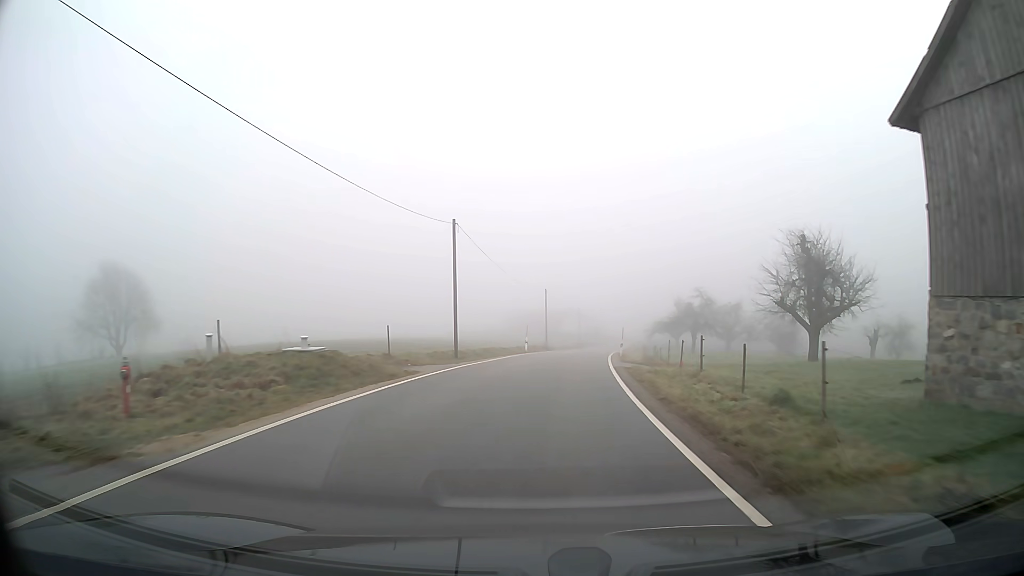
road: tertiary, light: Day
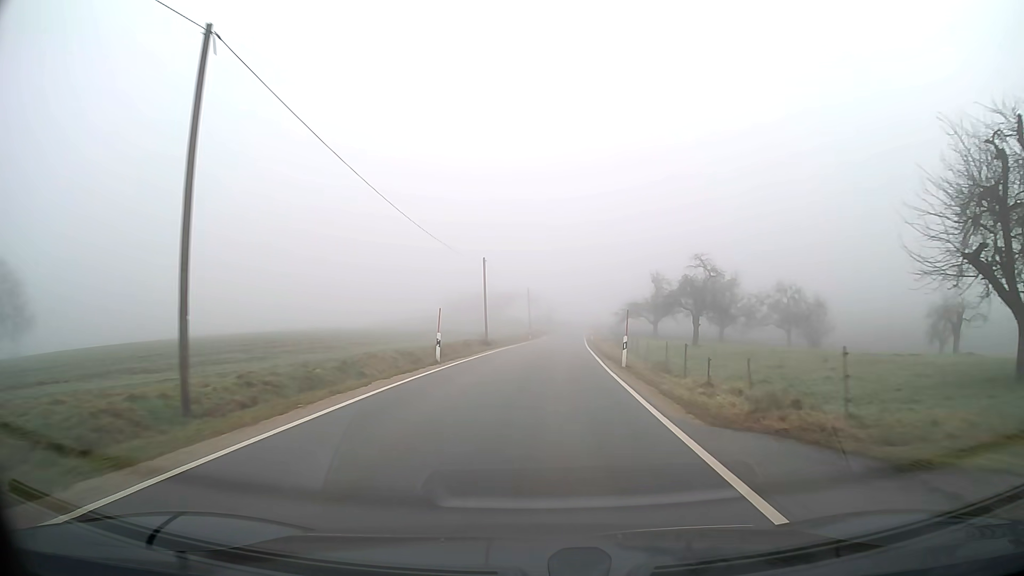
(+0.8, +21.5) m; +4°
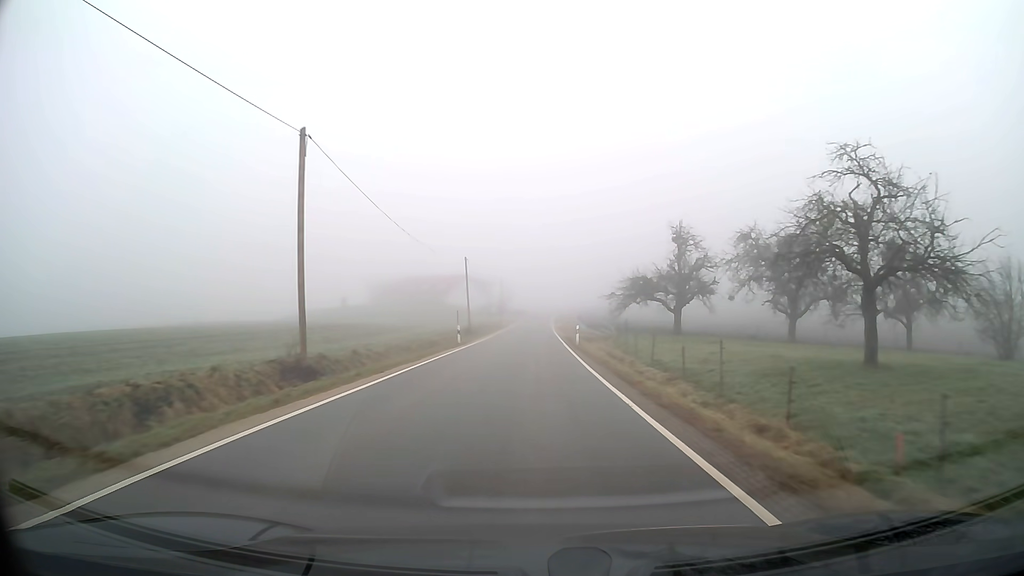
(+1.2, +32.7) m; +3°
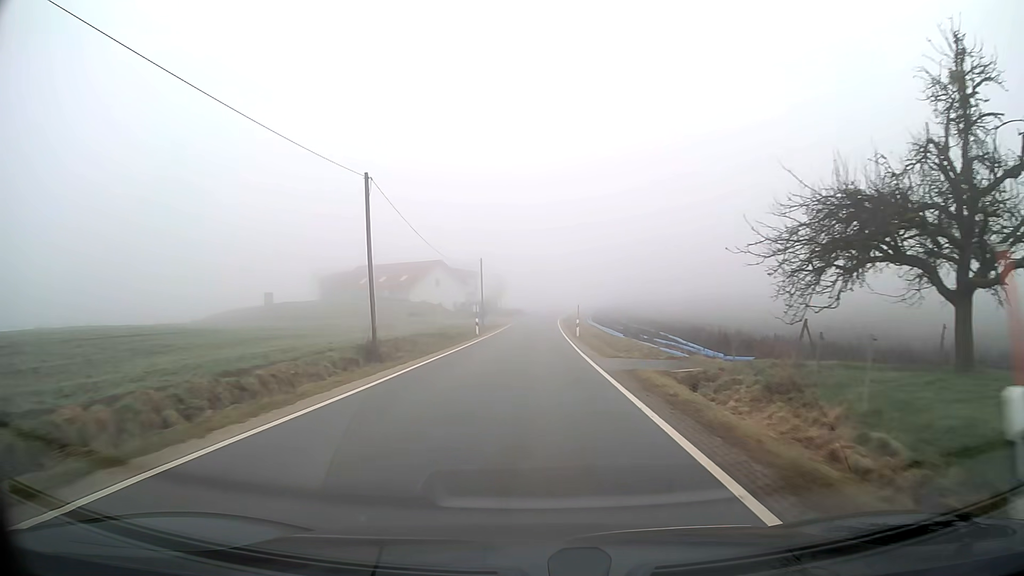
(+0.1, +33.4) m; 0°
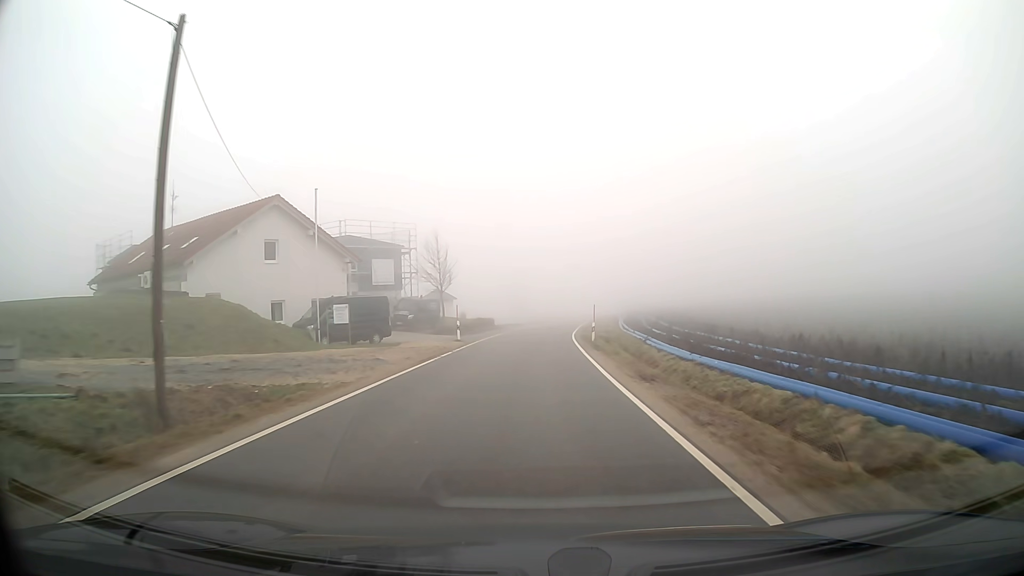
(+0.6, +54.3) m; +1°
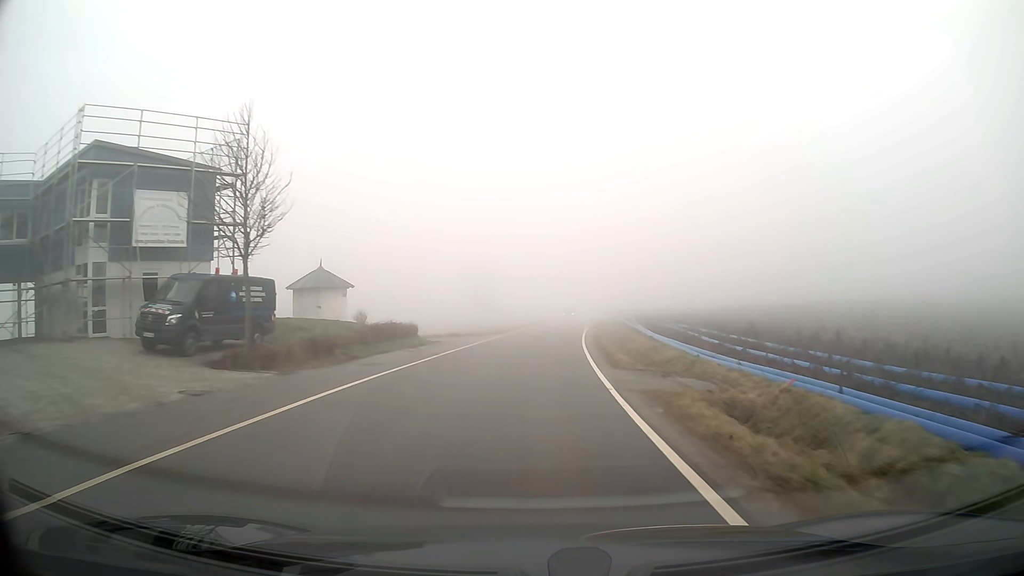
(+0.6, +30.9) m; +3°
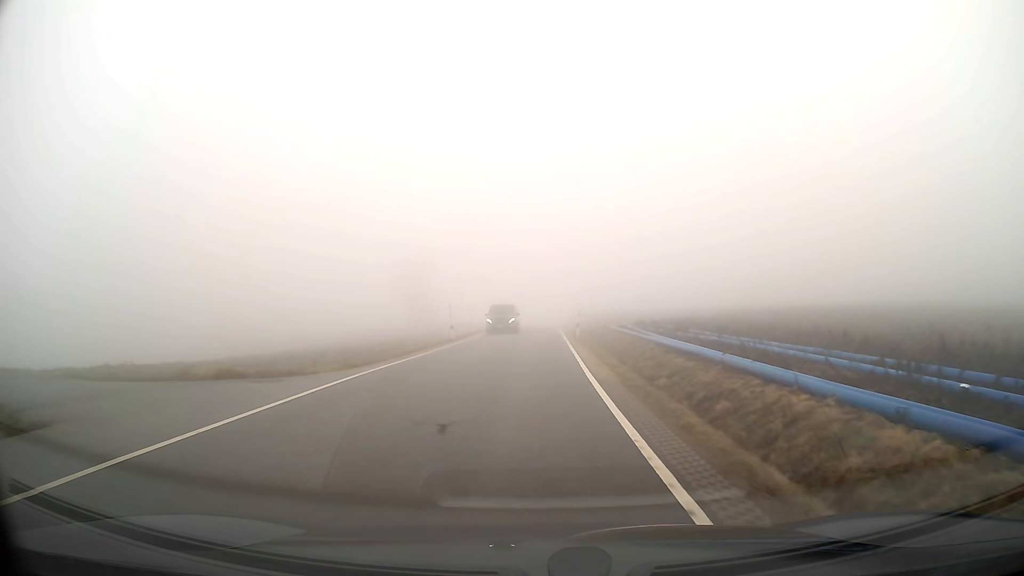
(+0.9, +27.3) m; +4°
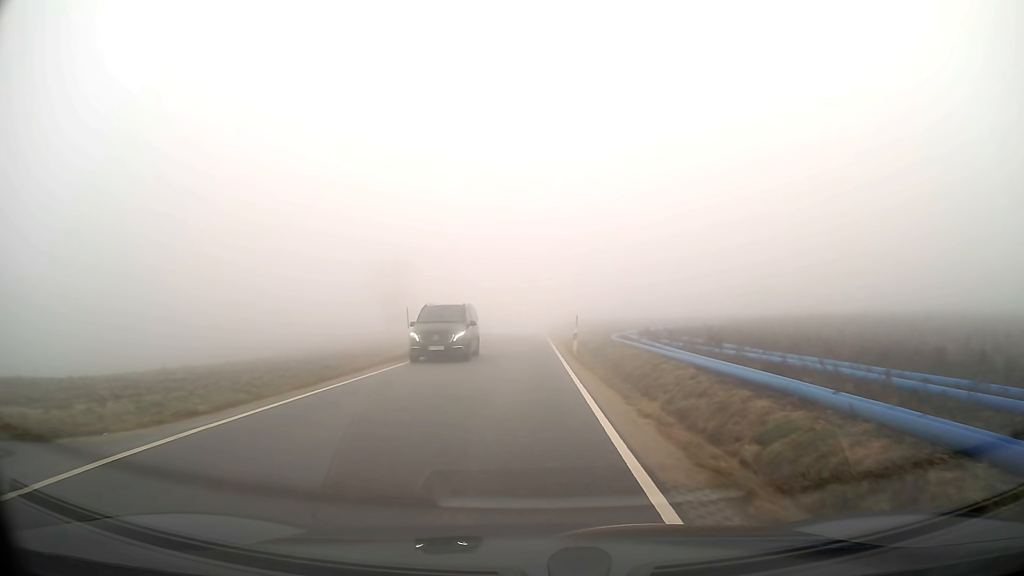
(+0.1, +8.1) m; +1°
